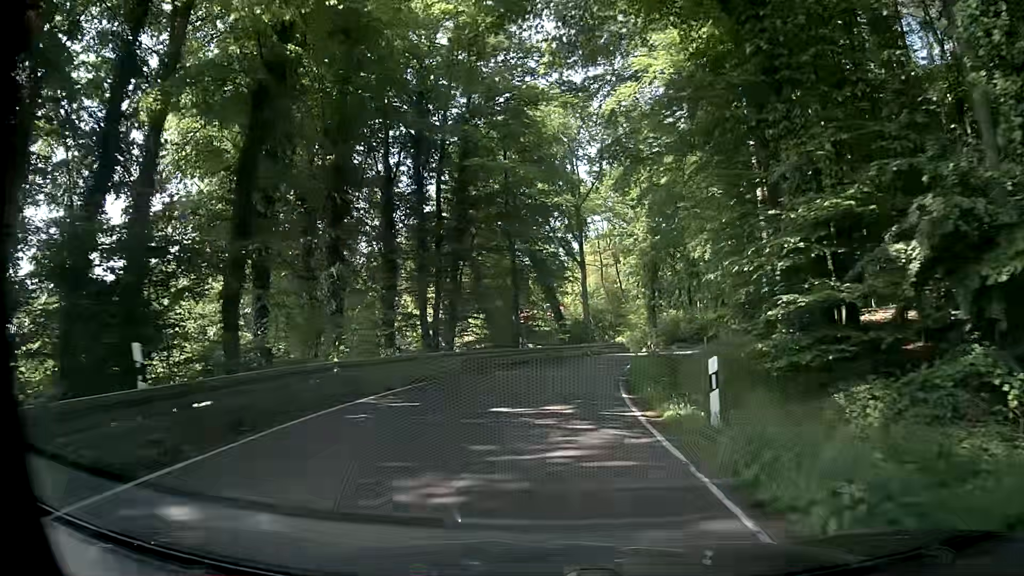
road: secondary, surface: asphalt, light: Day
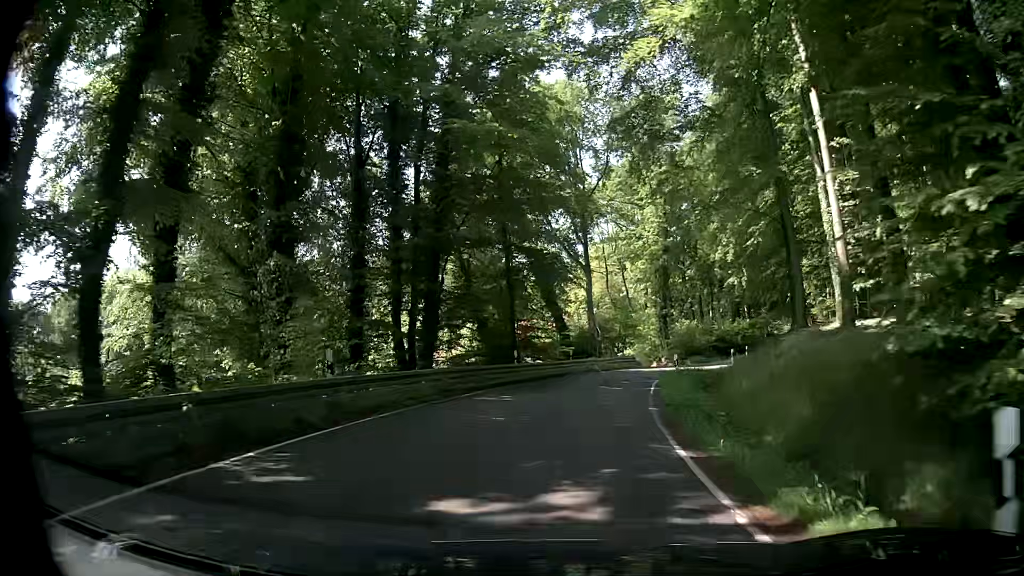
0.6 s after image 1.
(-0.2, +6.3) m; -1°
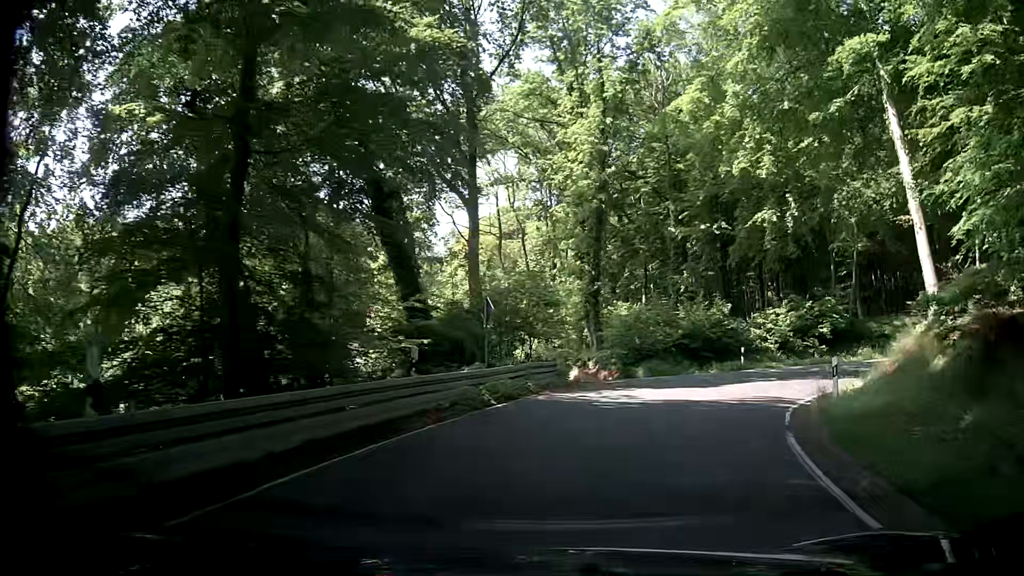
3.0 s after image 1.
(+0.7, +23.5) m; +10°
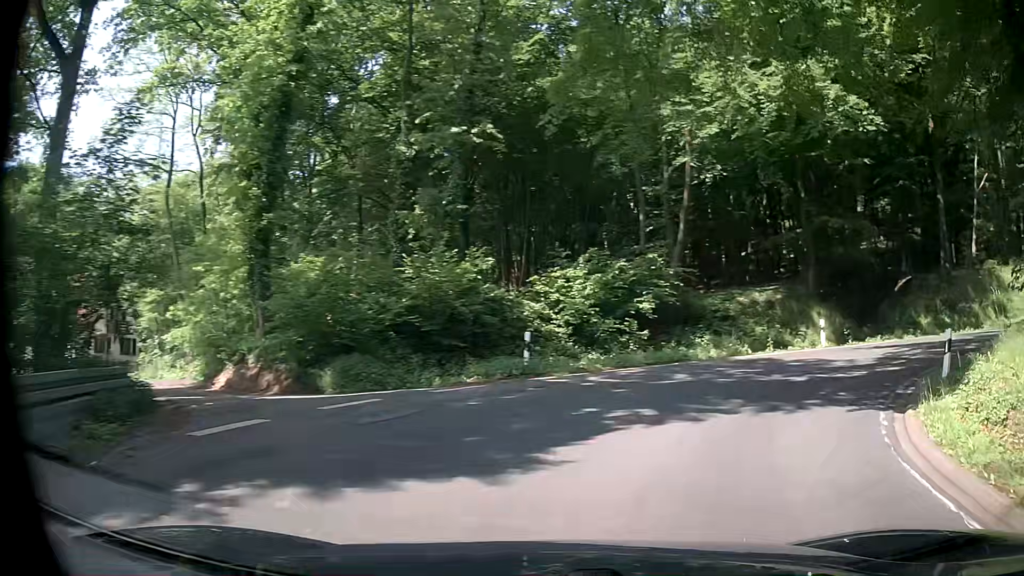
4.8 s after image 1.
(+1.6, +15.6) m; +20°
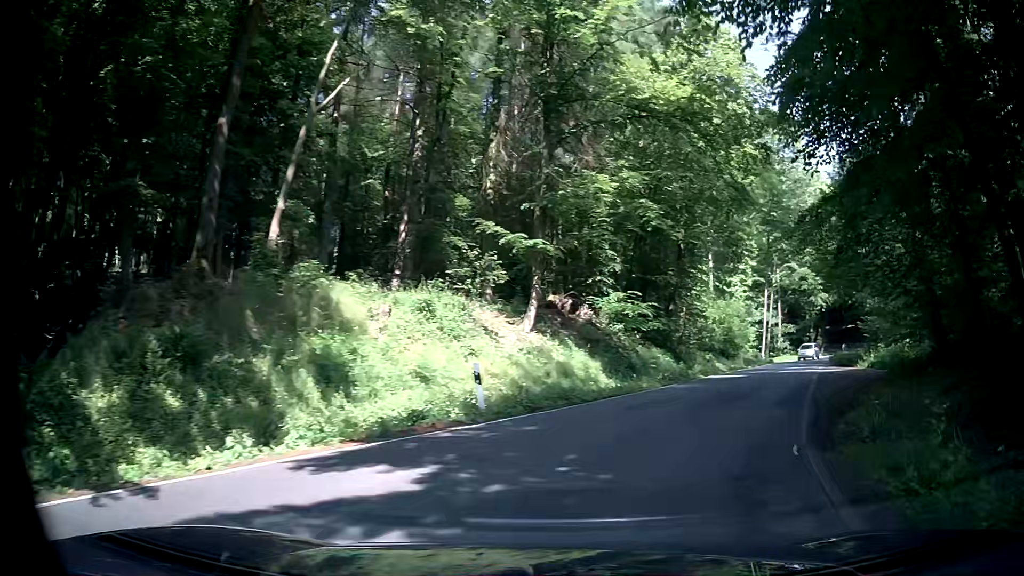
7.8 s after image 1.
(+11.8, +19.2) m; +63°
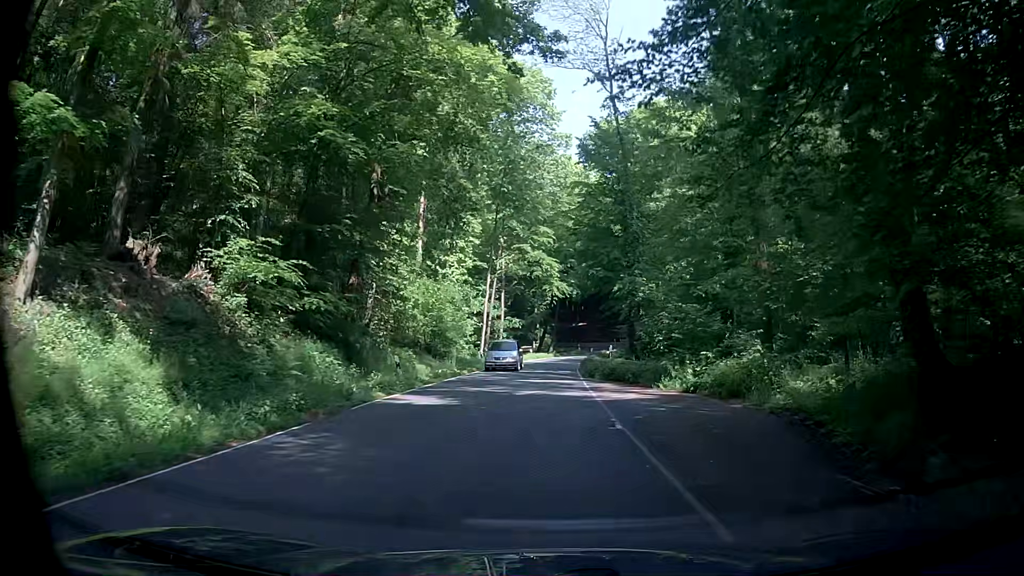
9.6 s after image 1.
(+3.6, +14.0) m; +24°
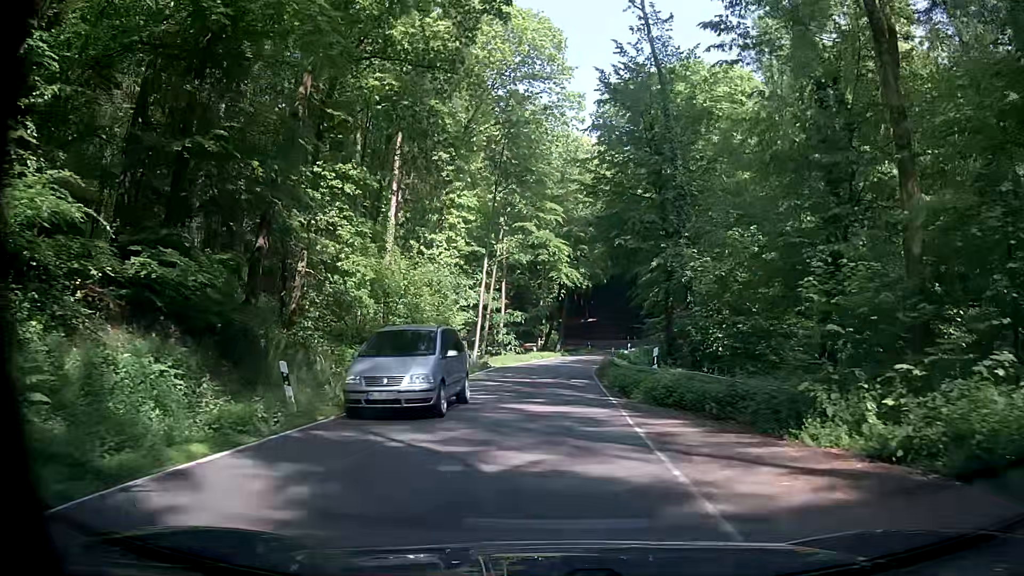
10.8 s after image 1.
(+0.4, +10.7) m; +3°
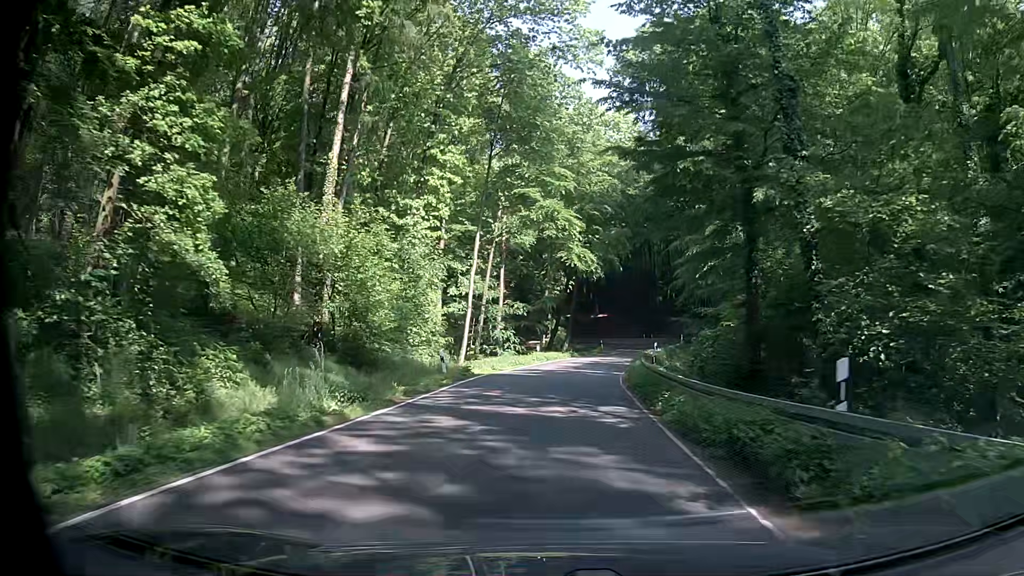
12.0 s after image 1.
(-0.3, +11.7) m; -2°
(0, +10) (0, +20) (+1, +30) (+3, +40) (+5, +50) (+7, +59) (+10, +69) (+12, +79) (+12, +89) (+8, +98) m
